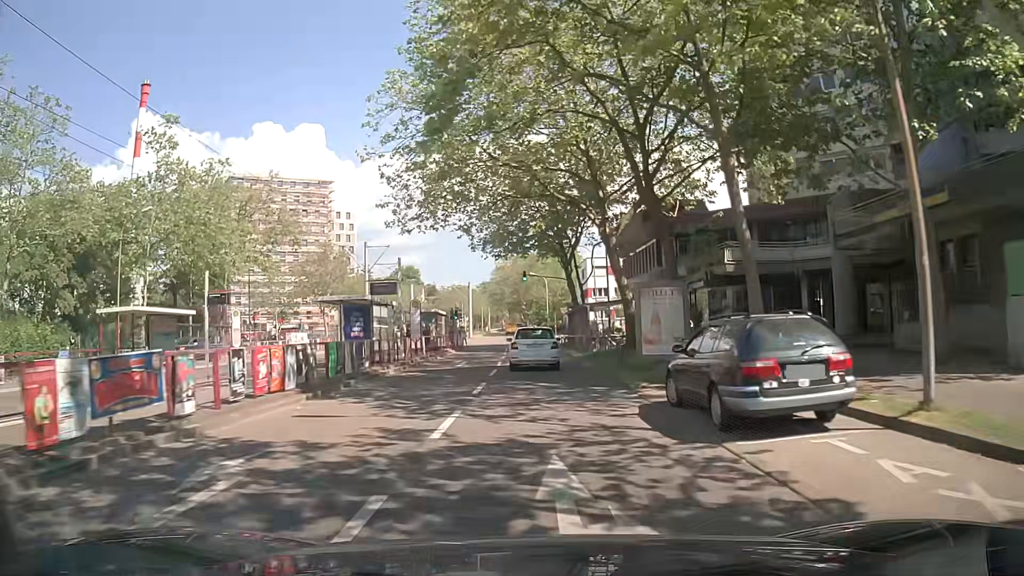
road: tertiary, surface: asphalt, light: Day
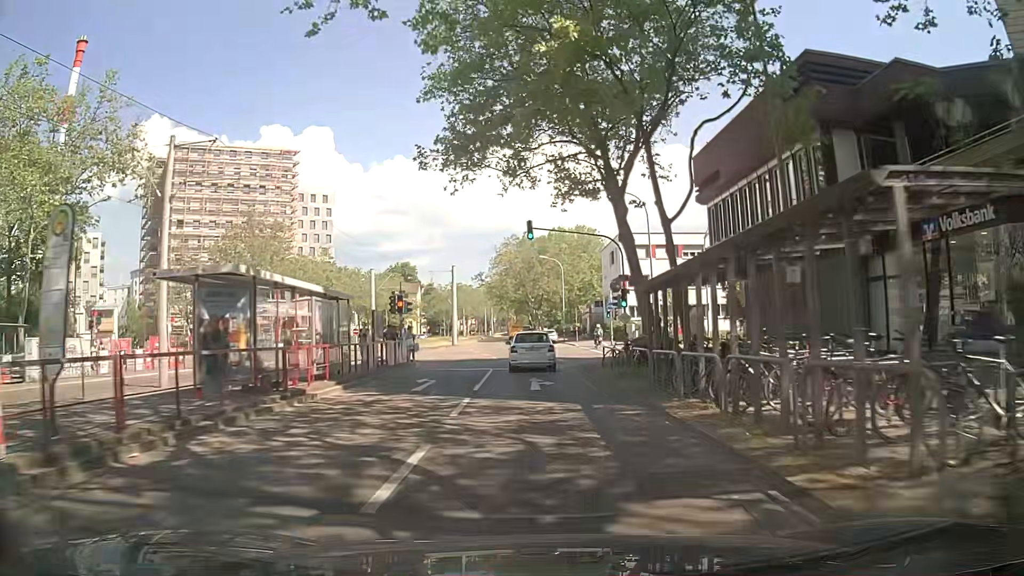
(+0.1, +27.1) m; 0°
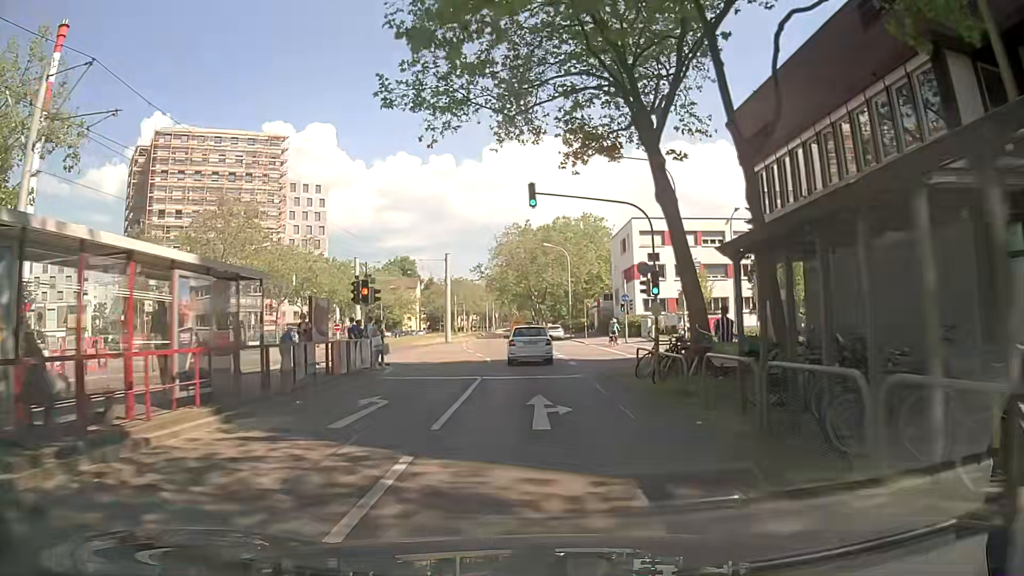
(0.0, +6.9) m; -1°
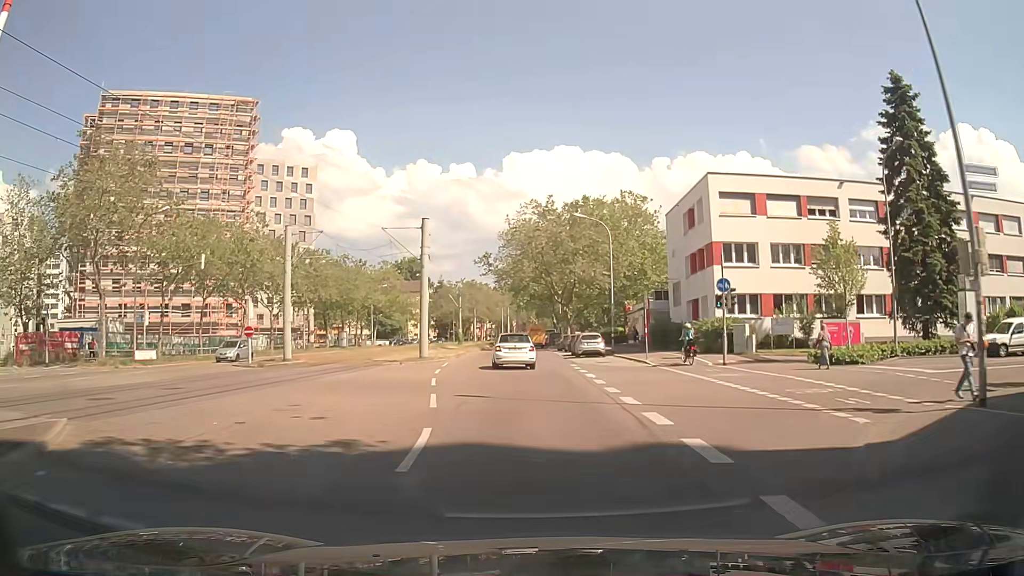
(-0.4, +21.0) m; -1°
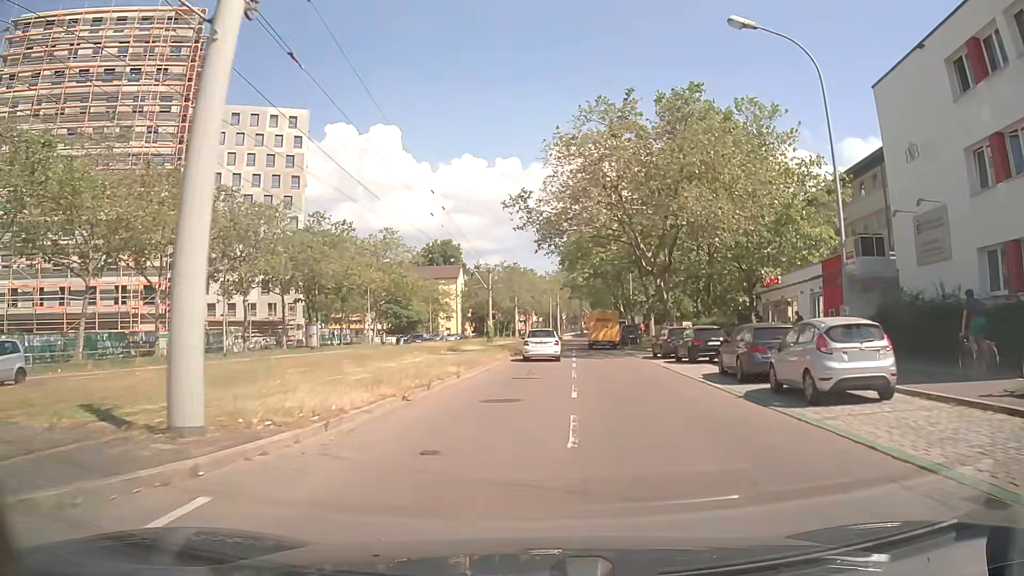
(-1.5, +28.7) m; -4°
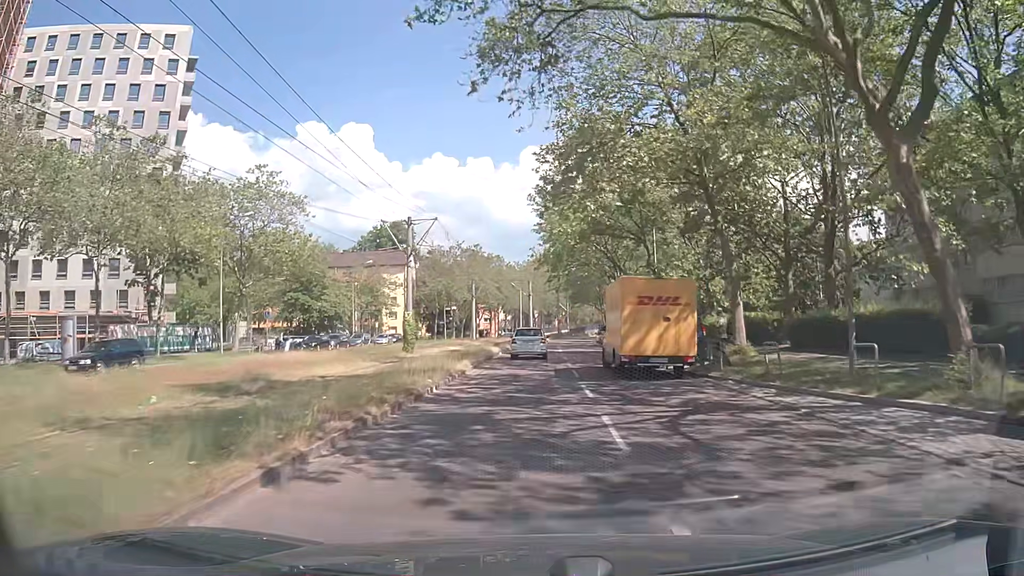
(+0.6, +29.9) m; +2°
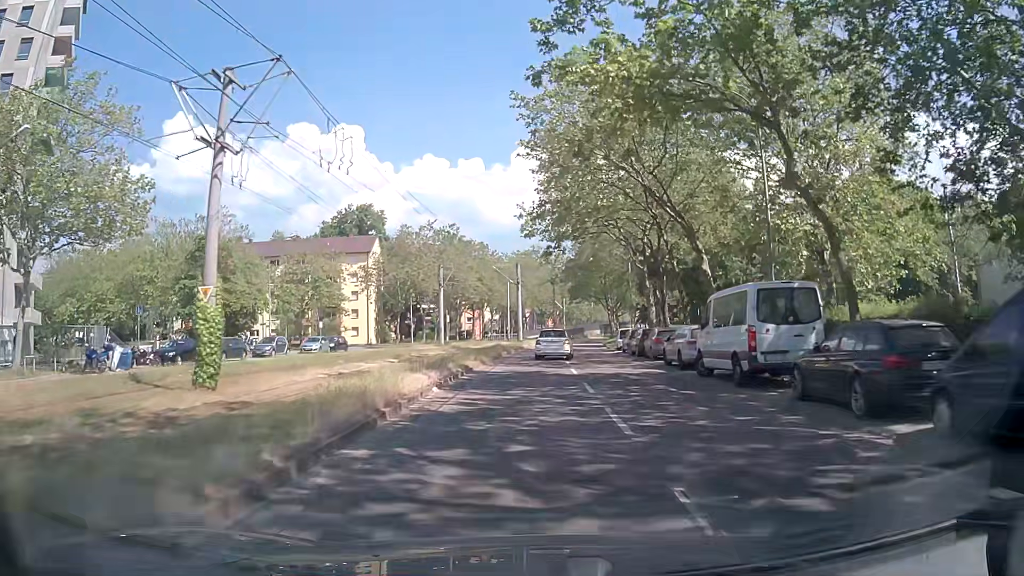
(+0.2, +22.5) m; +1°
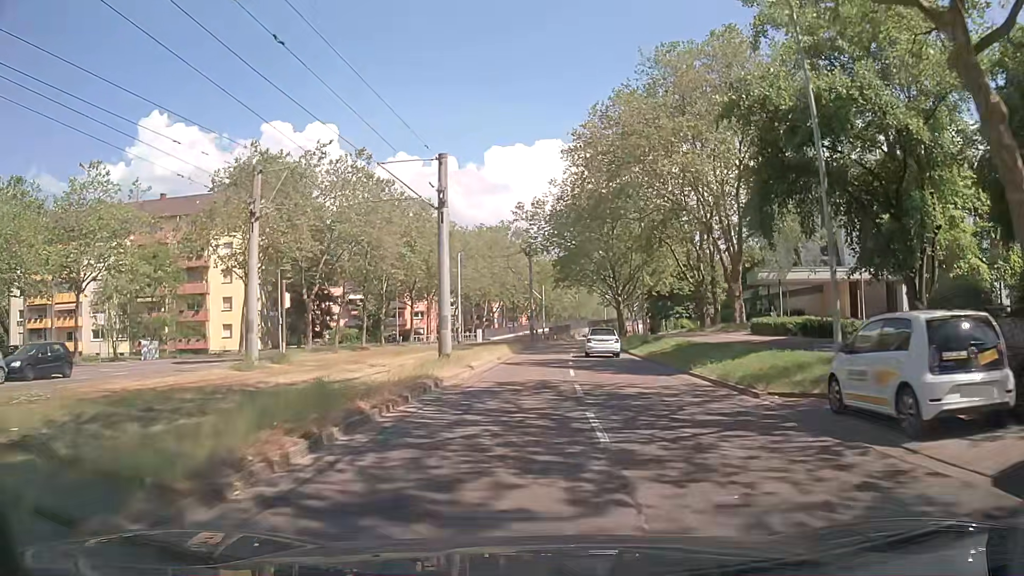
(+0.9, +37.4) m; +3°
(0, +10) (0, +20) (0, +30) (+1, +40) (+1, +50) (+2, +60) (+3, +70) (+4, +80) (+5, +90) (+7, +100) m
